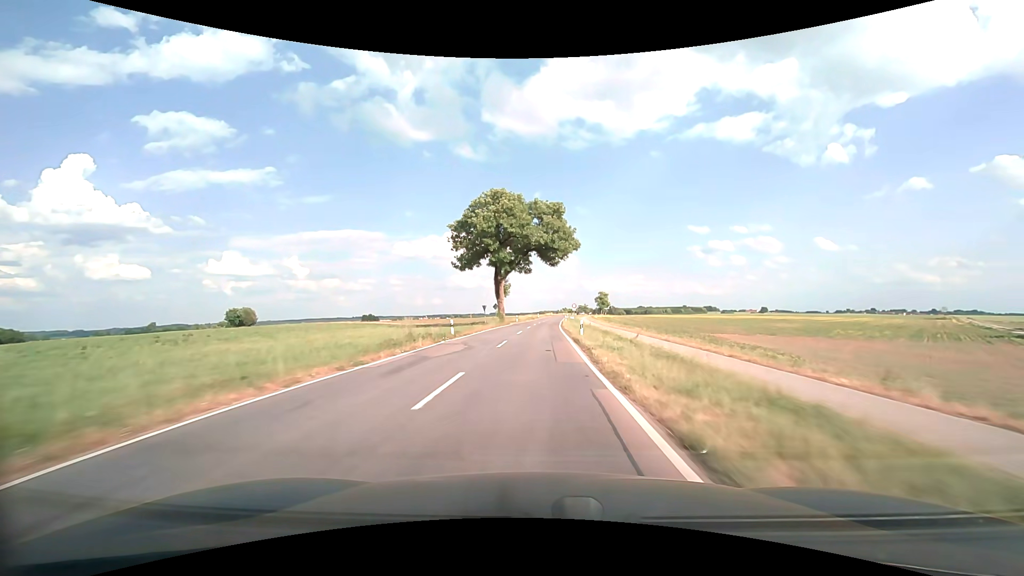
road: tertiary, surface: asphalt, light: Day
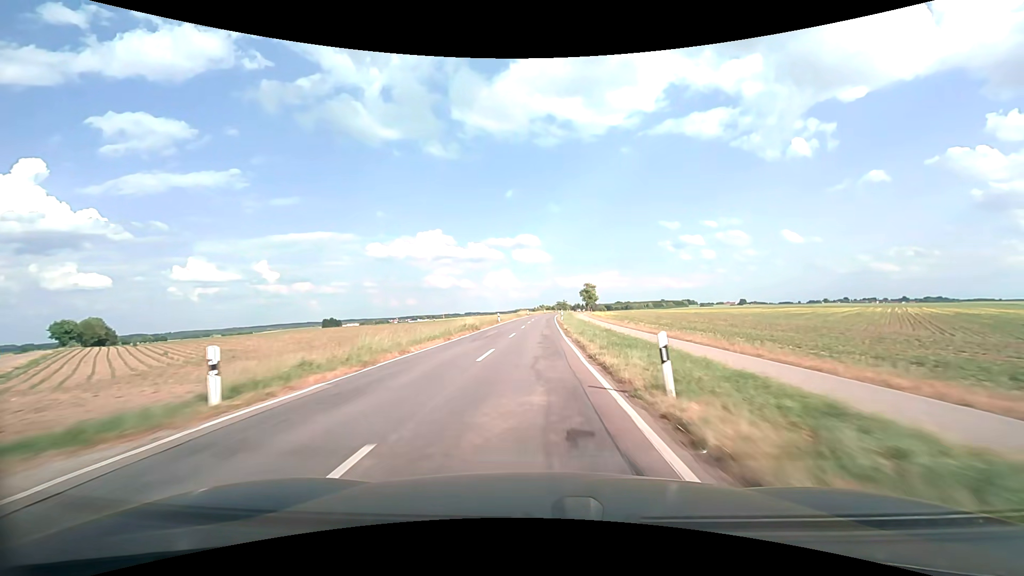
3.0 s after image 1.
(+2.1, +66.3) m; +3°
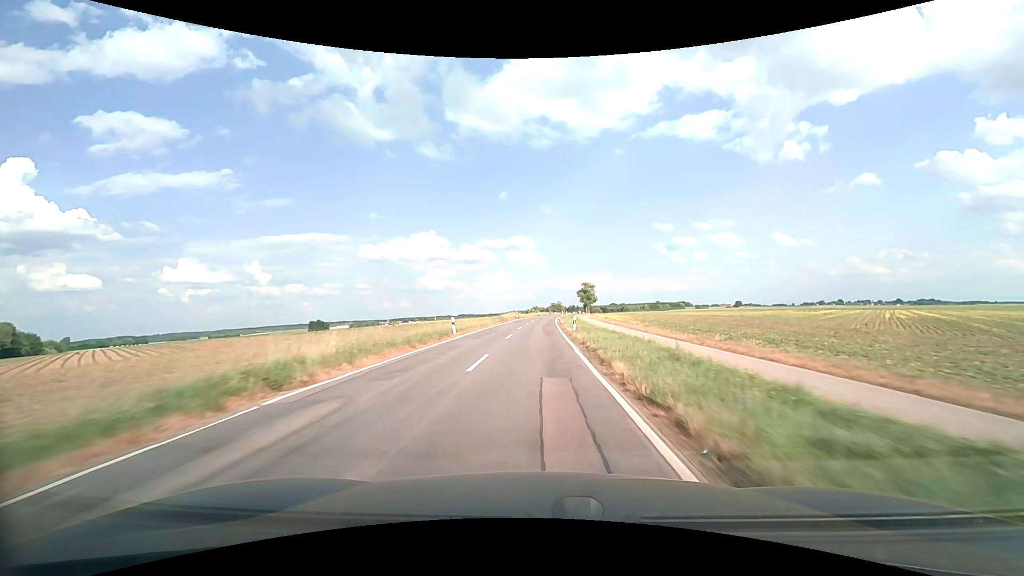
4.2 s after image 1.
(+0.2, +26.6) m; +1°
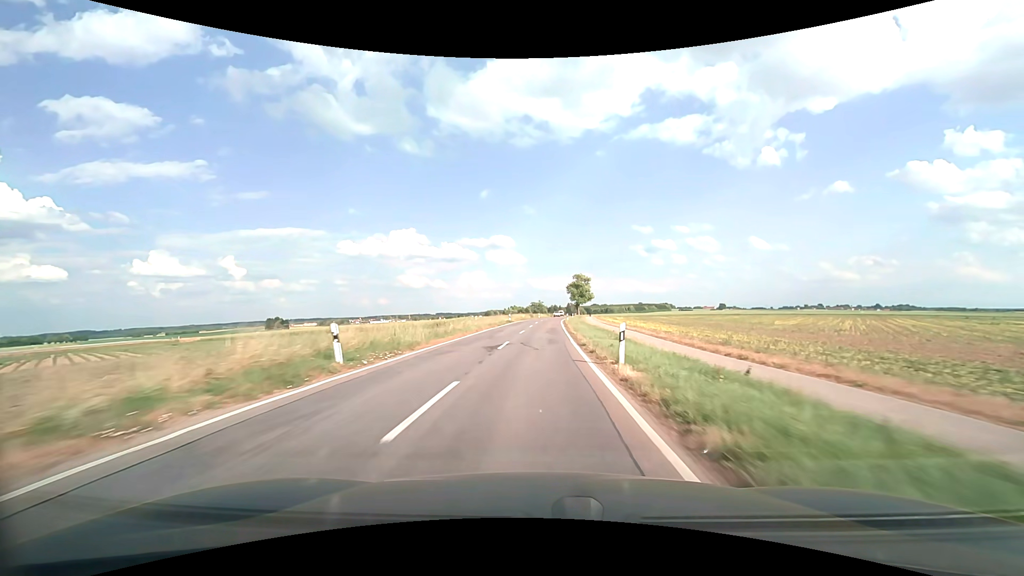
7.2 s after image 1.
(+1.2, +66.2) m; +3°
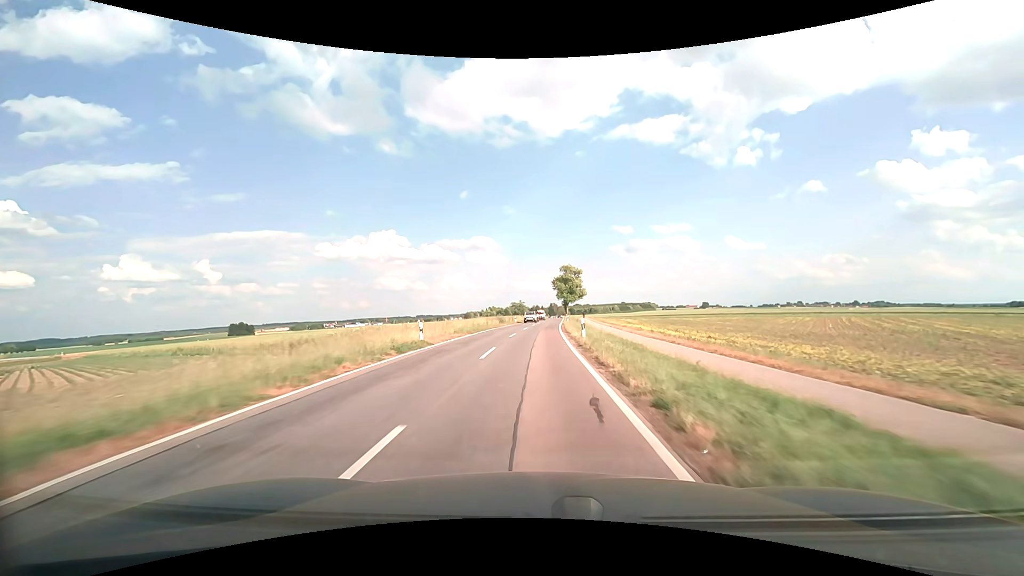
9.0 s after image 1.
(+0.6, +39.6) m; +2°
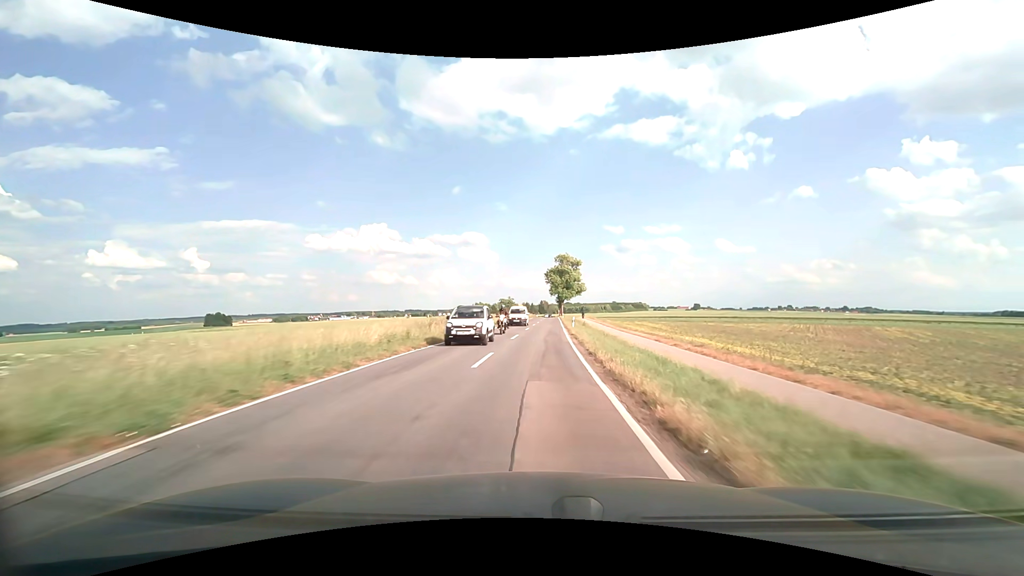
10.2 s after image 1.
(+0.1, +26.4) m; +1°
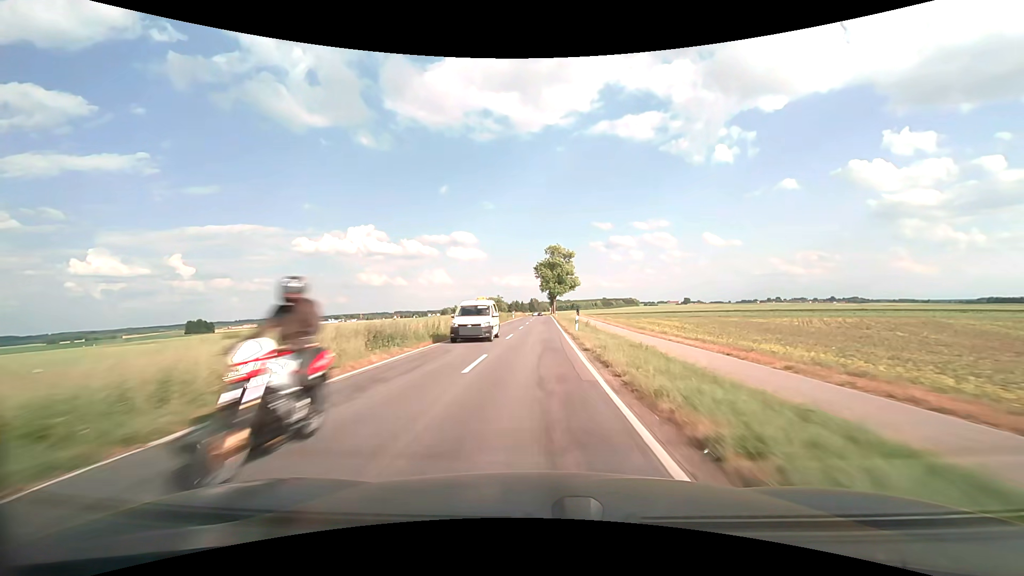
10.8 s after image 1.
(+0.1, +13.2) m; +1°
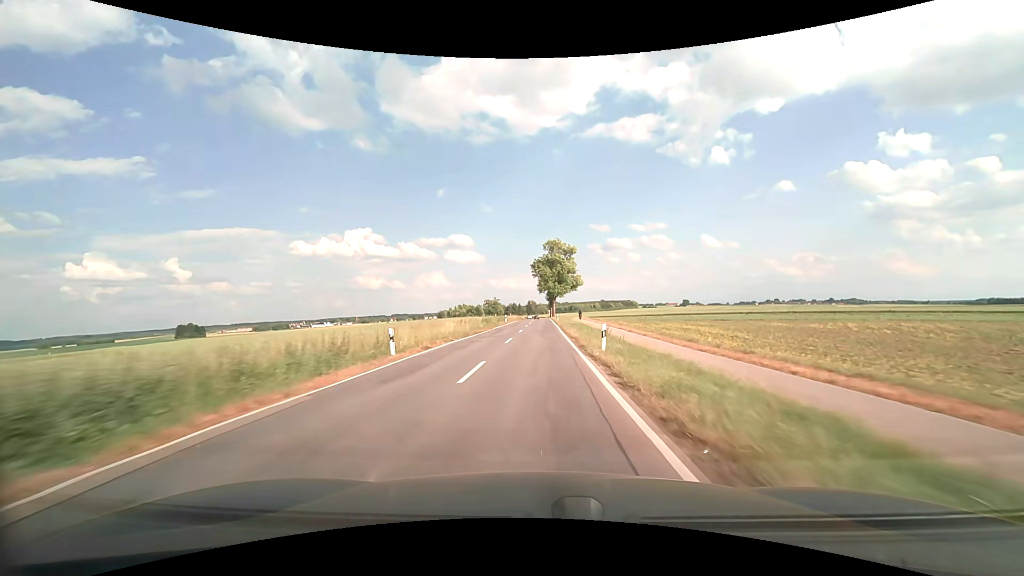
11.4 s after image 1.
(0.0, +13.2) m; 0°
(0, +10) (0, +20) (0, +30) (0, +40) (+1, +50) (+1, +60) (+1, +70) (+1, +80) (+1, +90) (+1, +100) m
